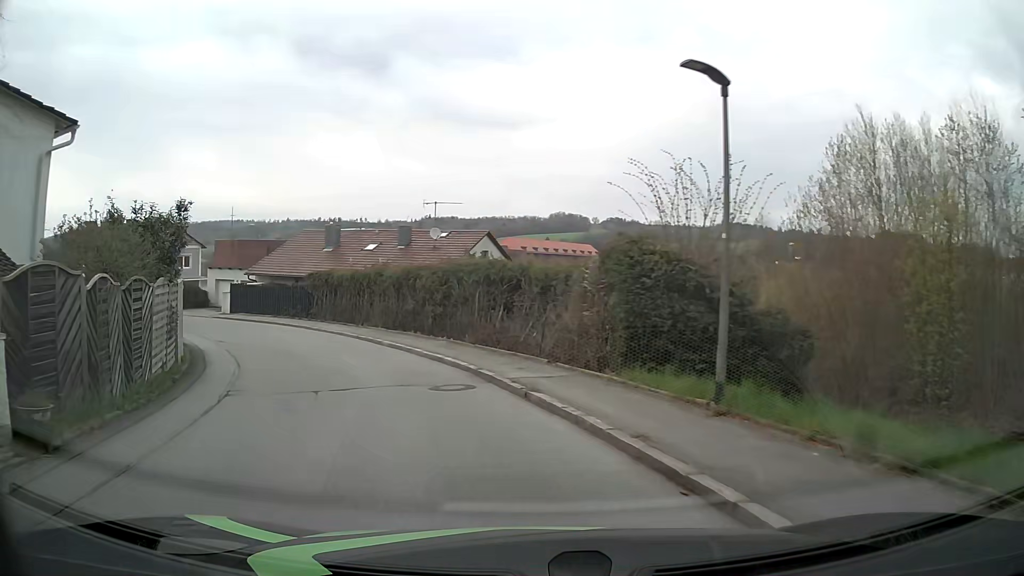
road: residential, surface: asphalt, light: Day
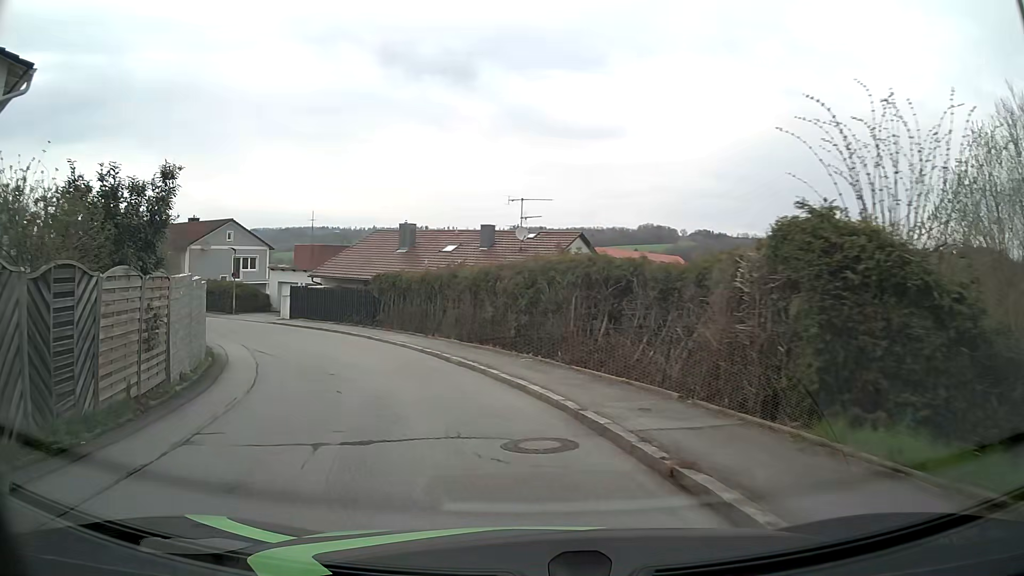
(-0.3, +4.4) m; -7°
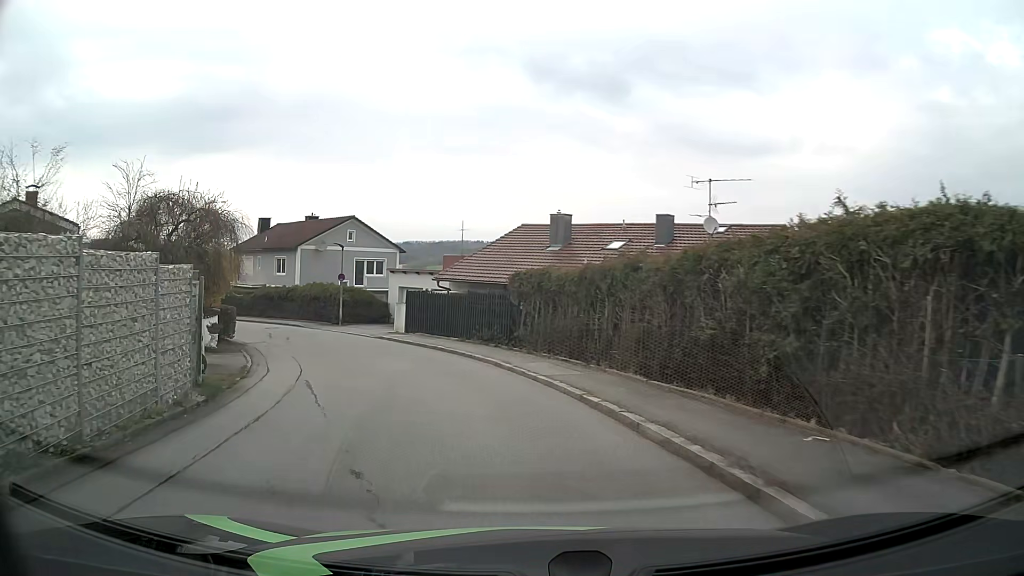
(-1.1, +8.8) m; -12°
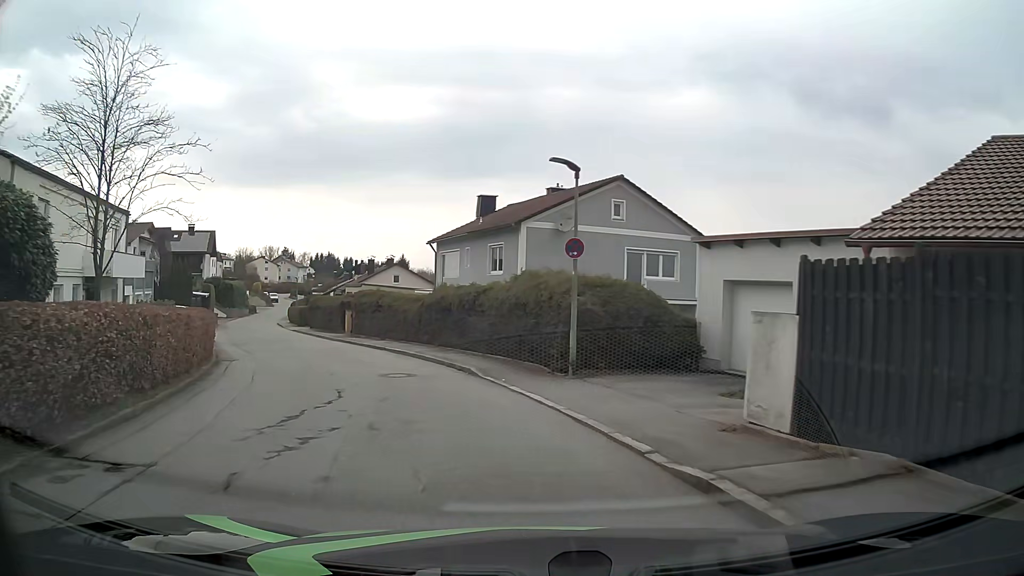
(-5.1, +21.8) m; -25°
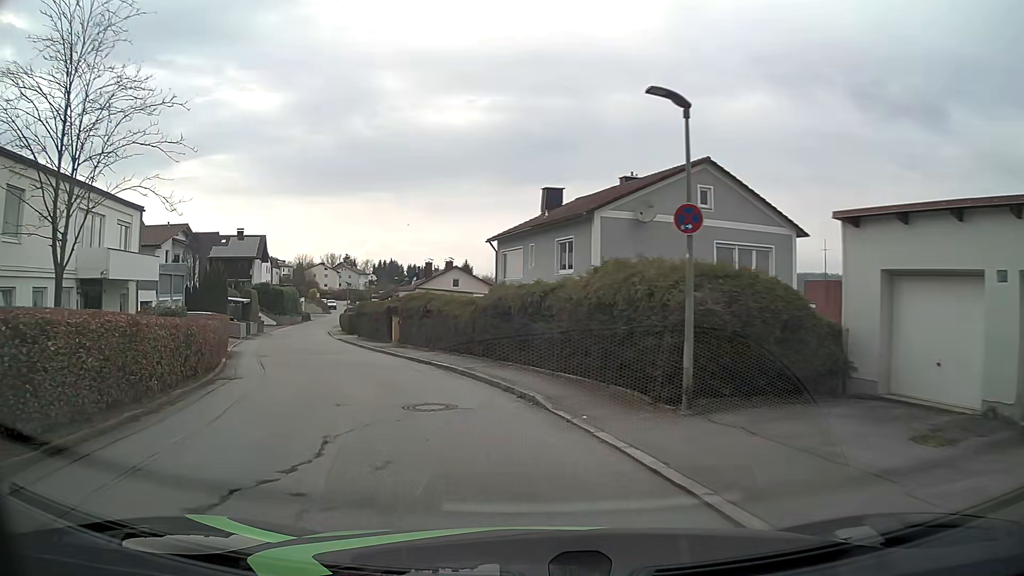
(-0.2, +4.5) m; -6°
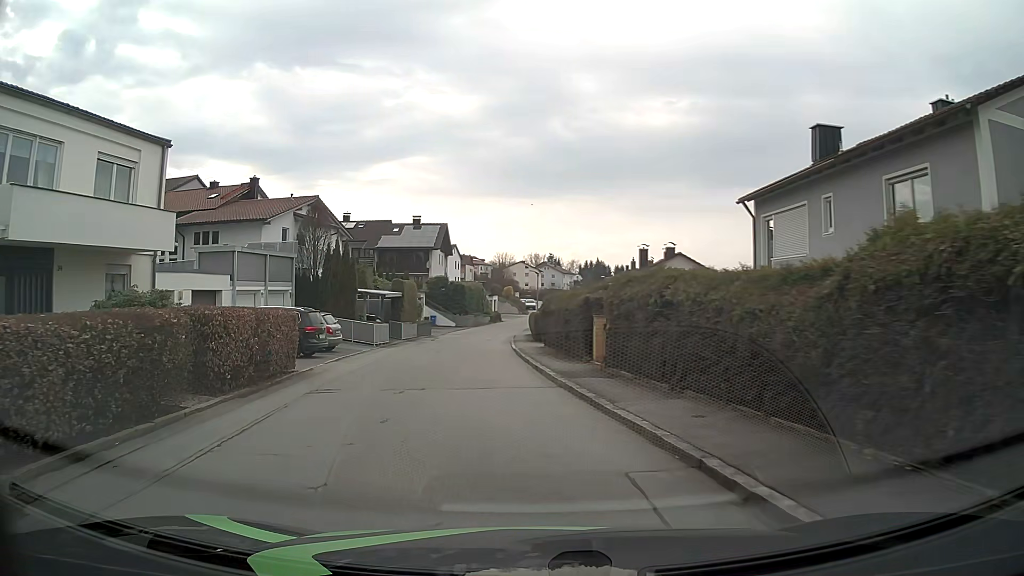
(-2.1, +13.2) m; -17°
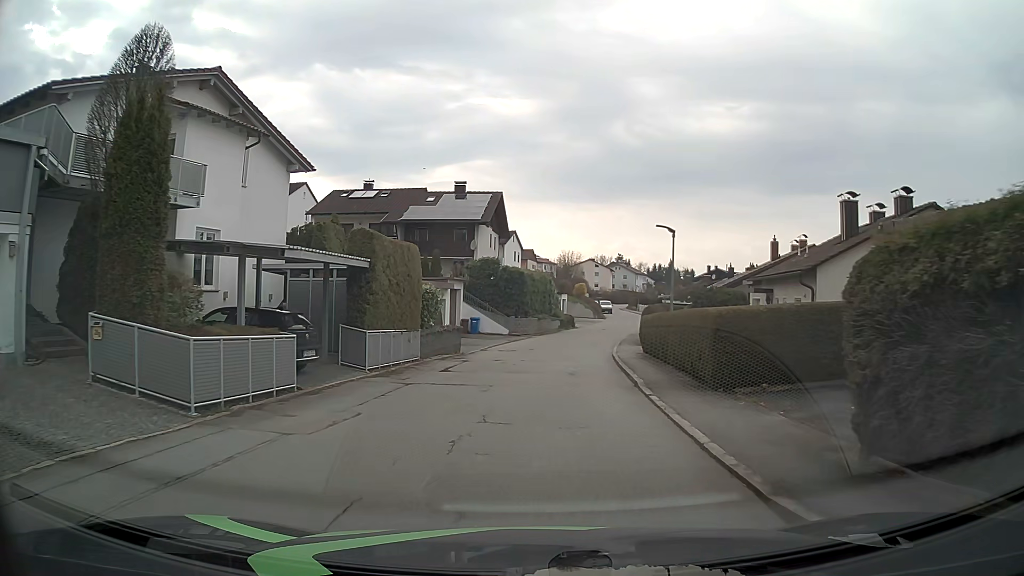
(-2.3, +22.7) m; -6°
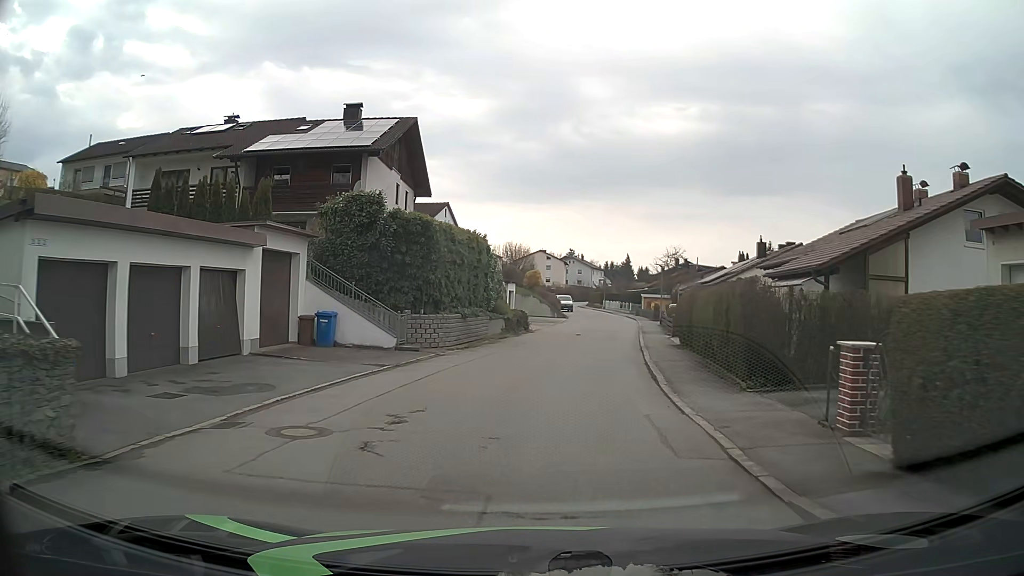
(+0.8, +22.7) m; +4°
(0, +10) (+1, +20) (+3, +30) (+4, +40) (+6, +50) (+8, +59) (+8, +69) (+8, +79) (+7, +89) (+7, +99) m
